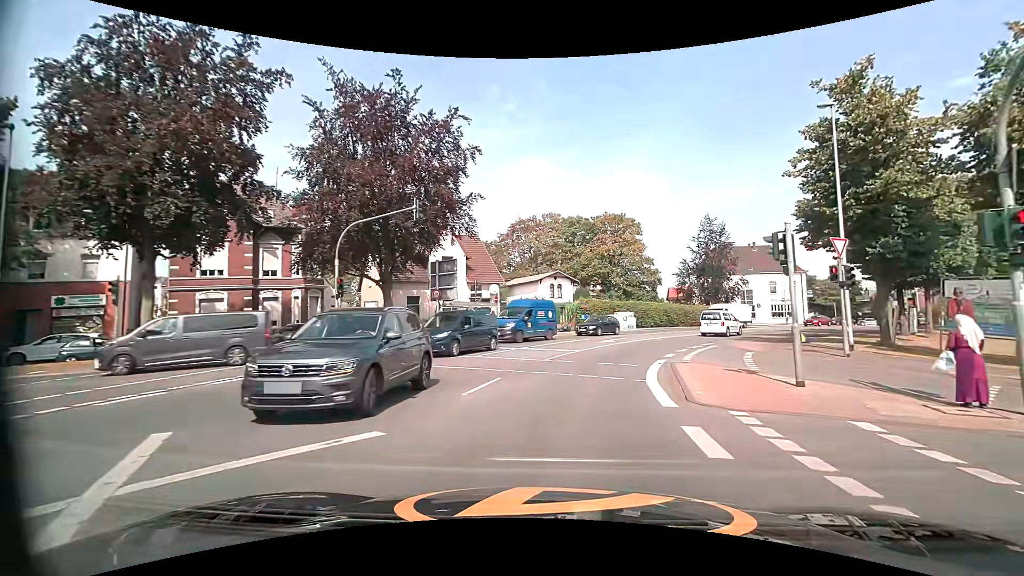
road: secondary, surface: asphalt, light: Day
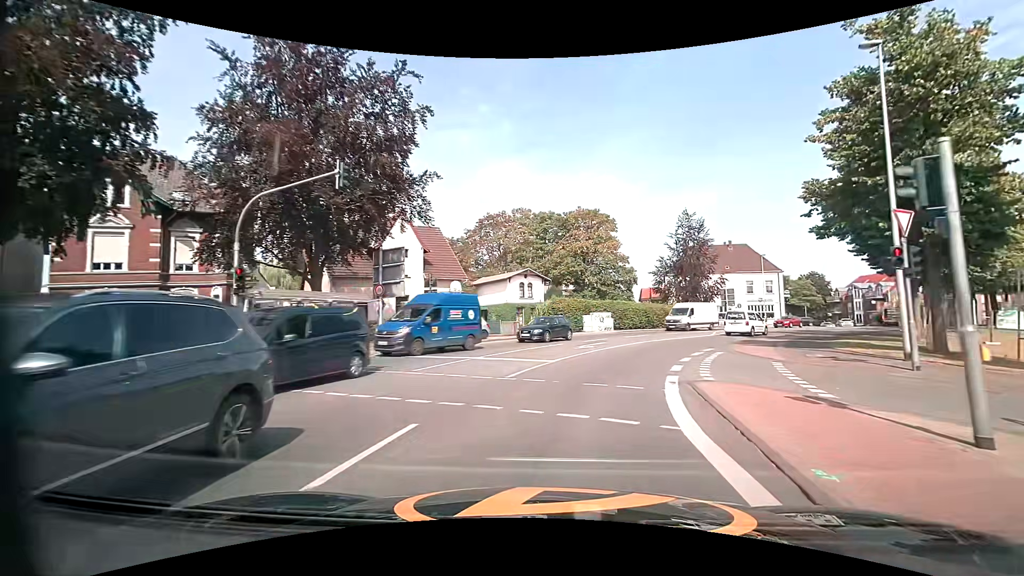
(+0.1, +5.4) m; +3°
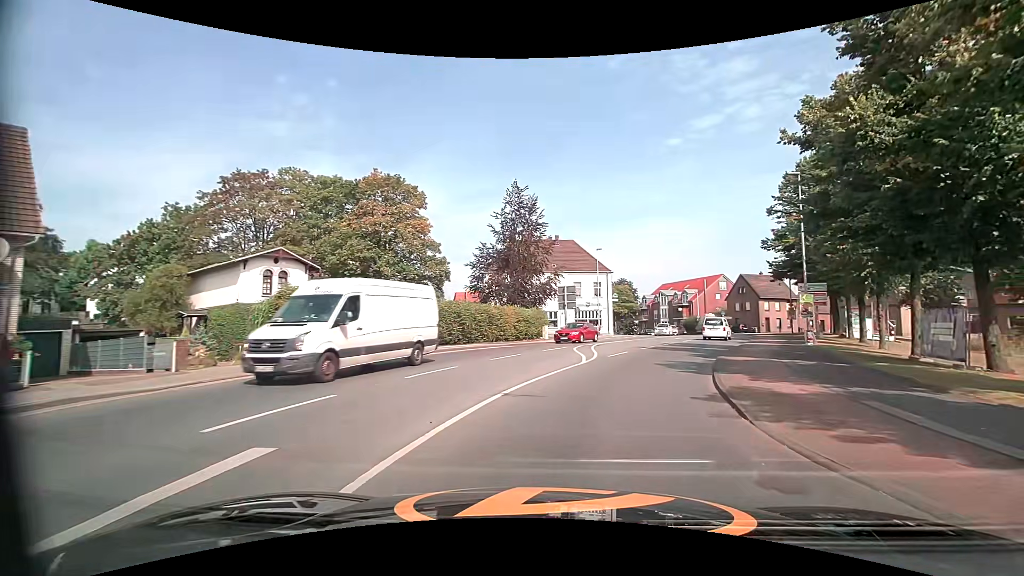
(+3.4, +20.6) m; +21°
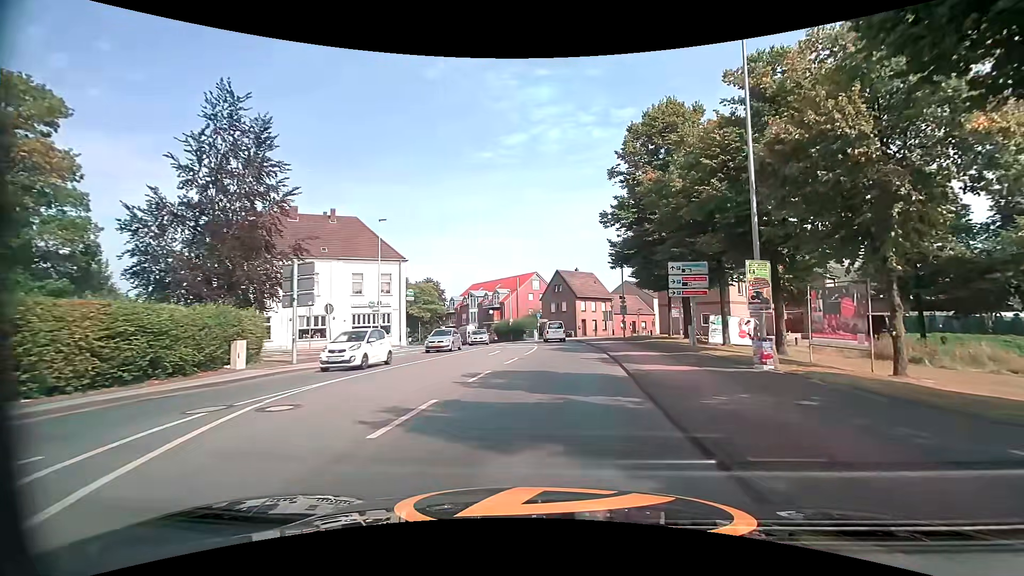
(+3.8, +19.2) m; +21°
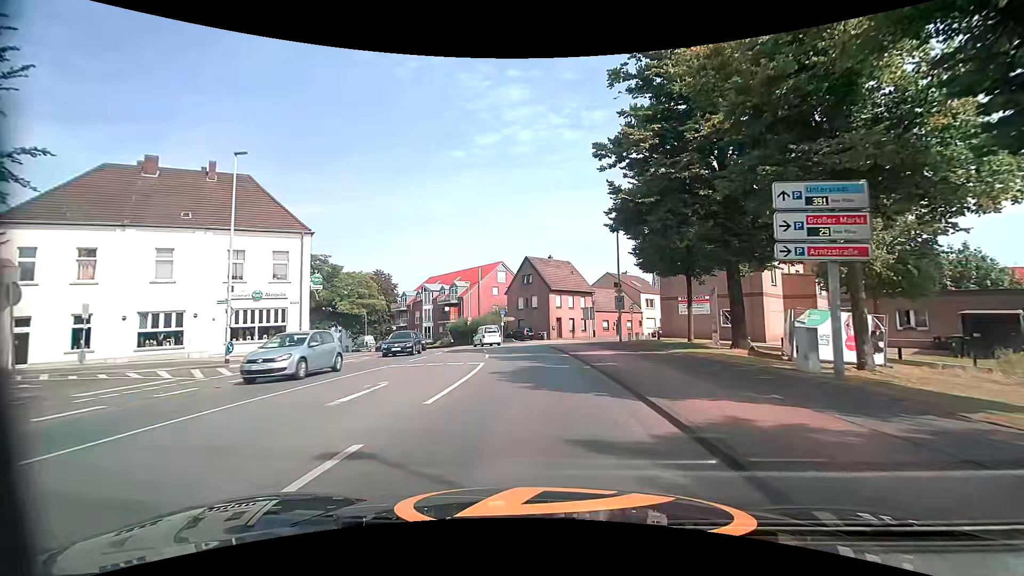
(+0.5, +15.1) m; +3°
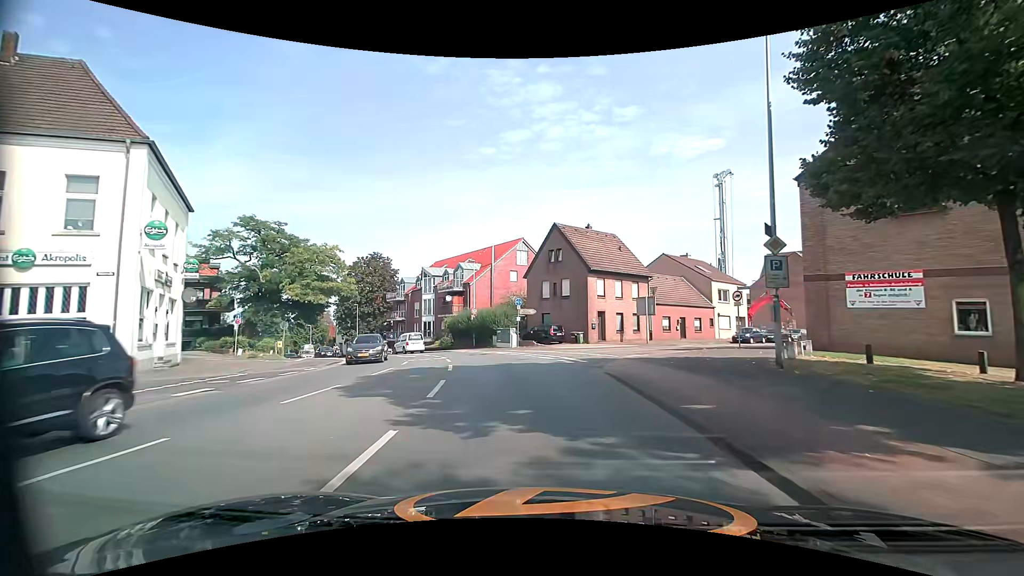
(-0.3, +18.3) m; -3°
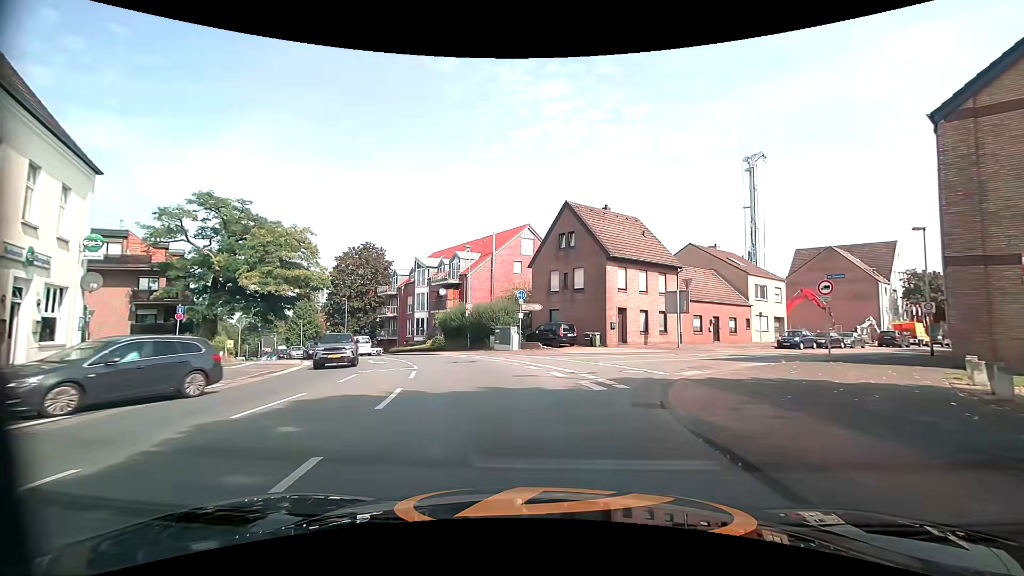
(0.0, +7.0) m; 0°
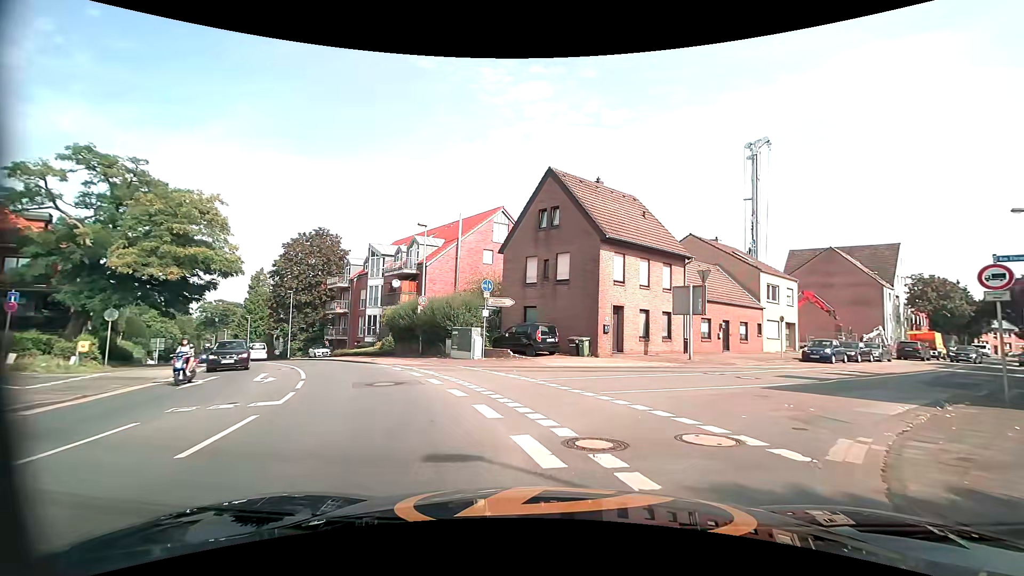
(+0.1, +8.0) m; +2°
